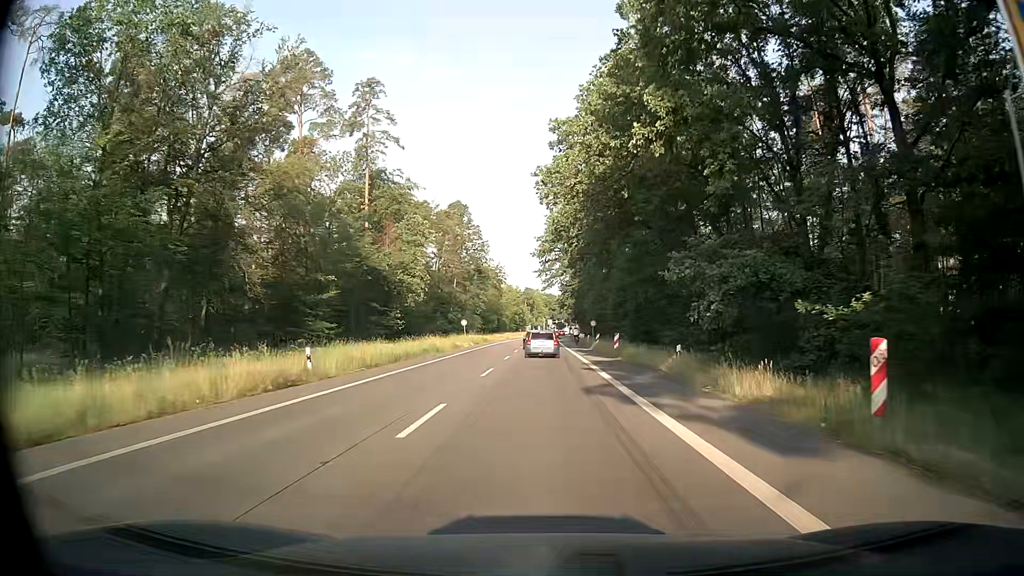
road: secondary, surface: asphalt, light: Day
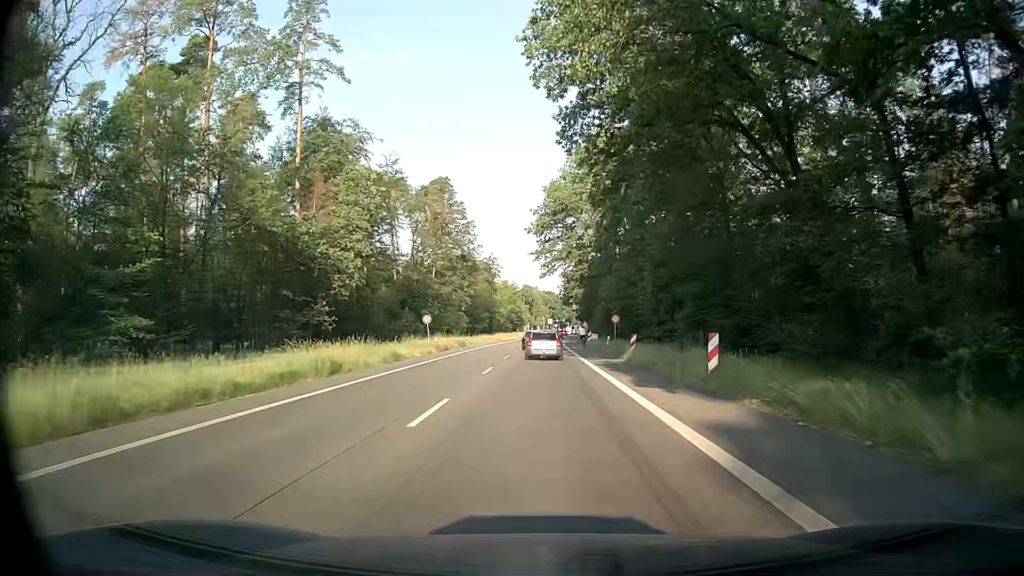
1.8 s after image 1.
(-0.1, +22.6) m; 0°
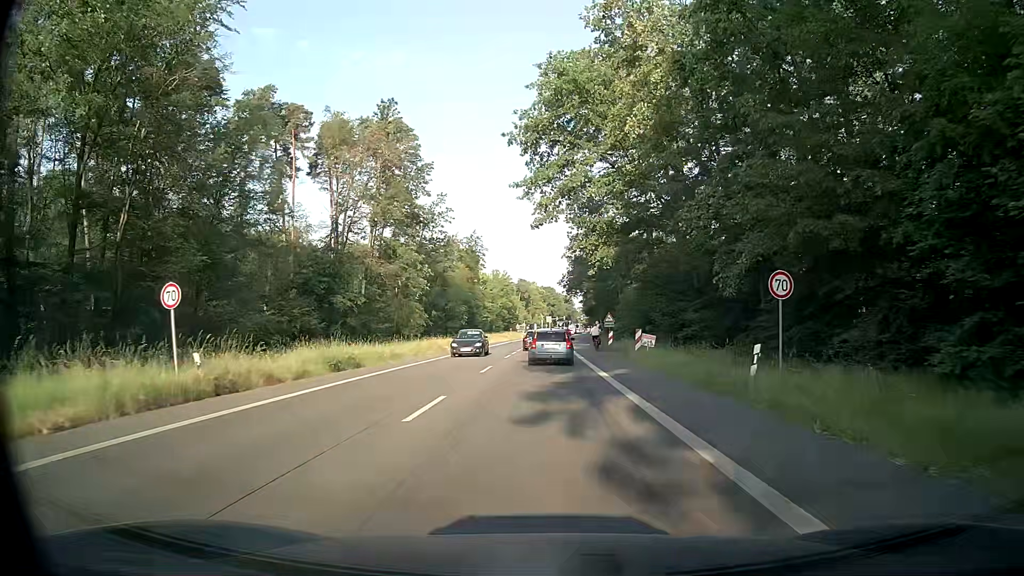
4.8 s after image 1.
(-0.3, +34.9) m; 0°
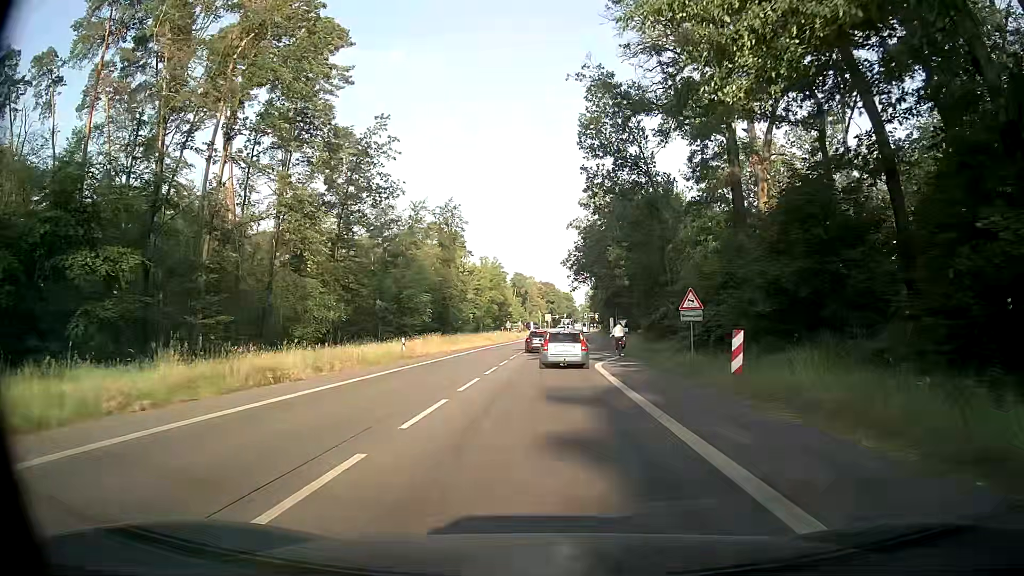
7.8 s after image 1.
(-0.2, +30.4) m; 0°
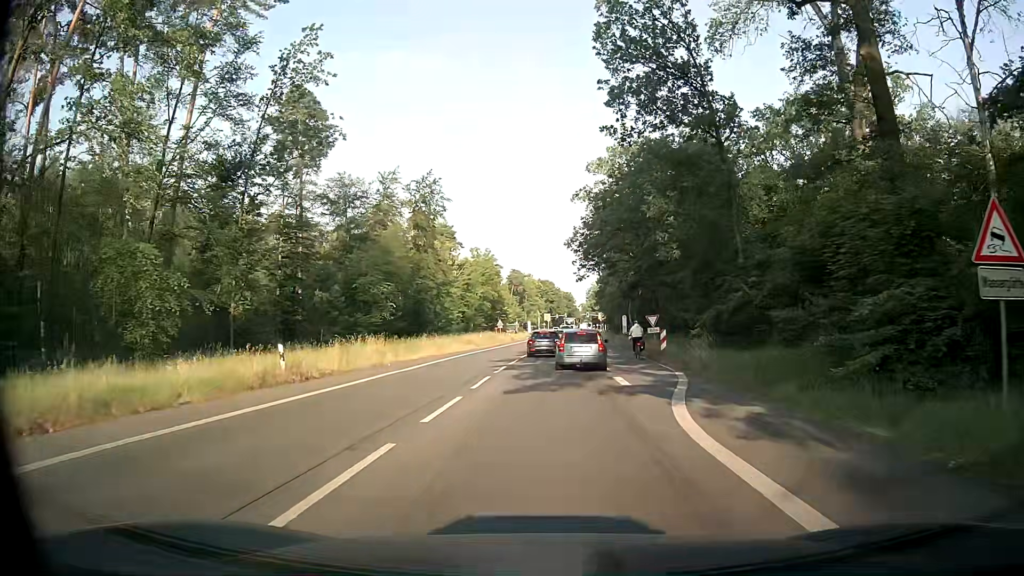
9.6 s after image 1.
(+0.1, +16.9) m; -1°
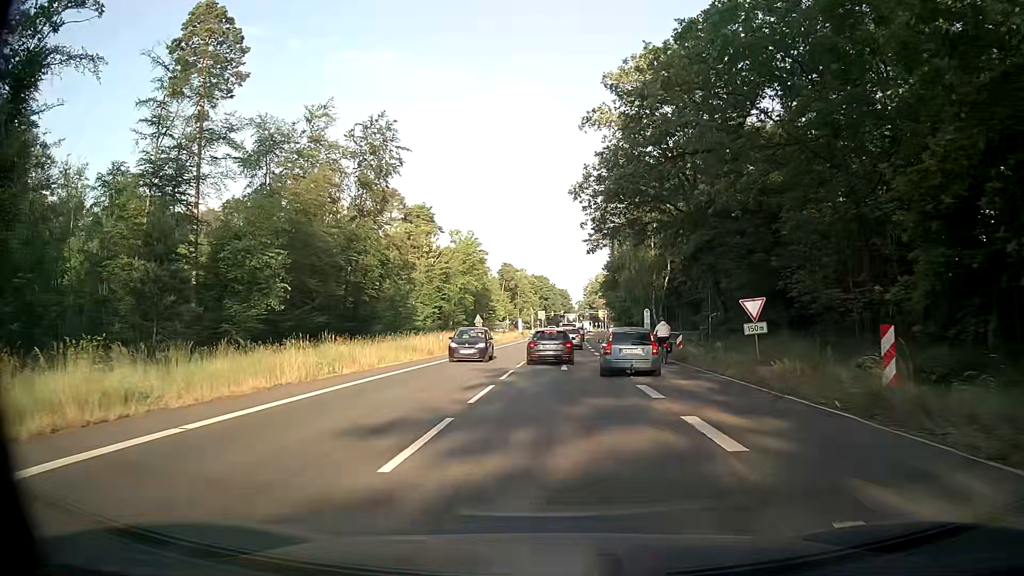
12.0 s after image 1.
(+0.5, +21.7) m; +1°
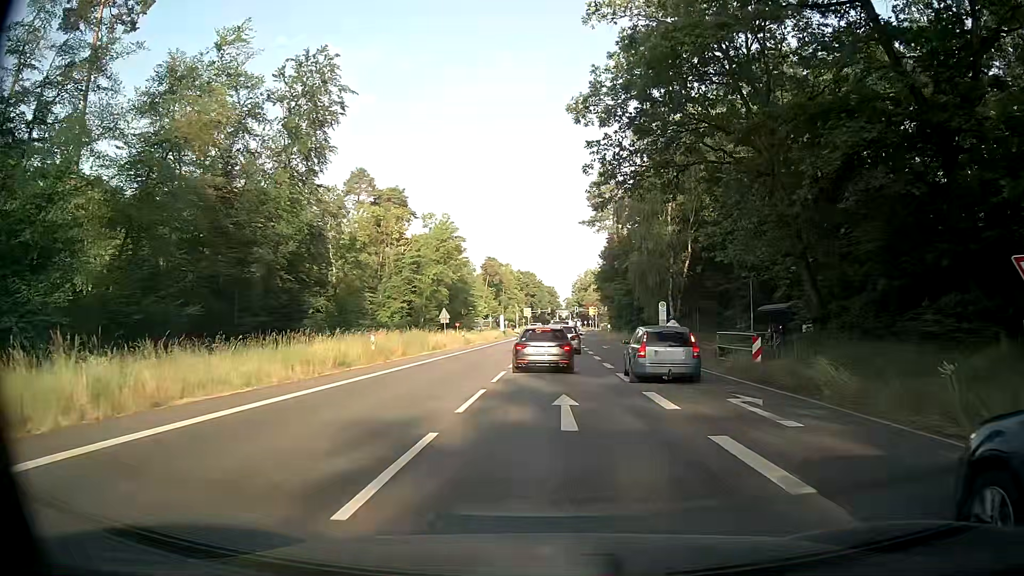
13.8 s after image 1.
(+0.2, +13.9) m; +1°
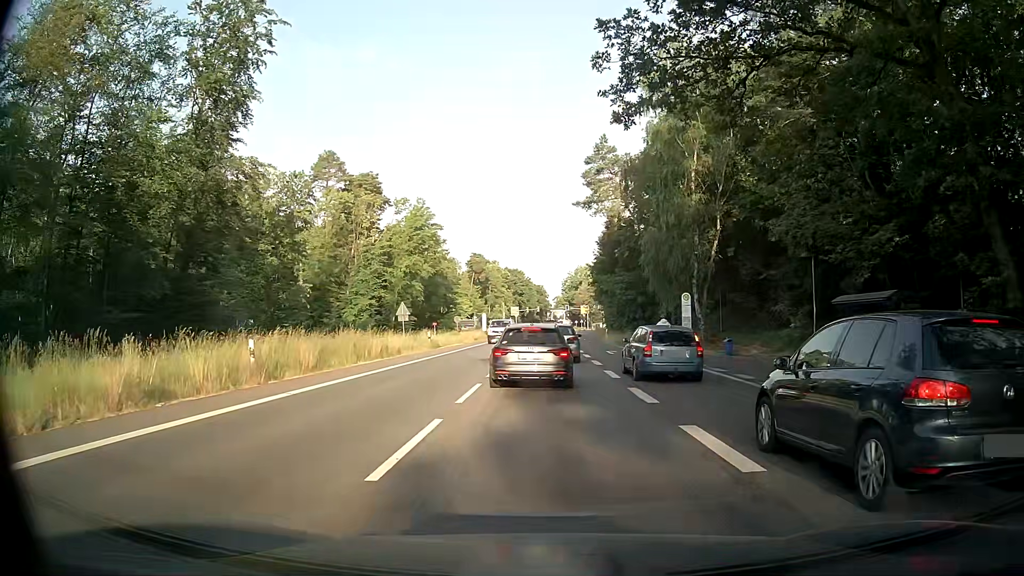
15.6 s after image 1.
(+0.1, +10.9) m; +2°
(0, +10) (0, +20) (0, +30) (0, +40) (0, +50) (0, +60) (0, +70) (0, +80) (+1, +90) (+1, +100) m
